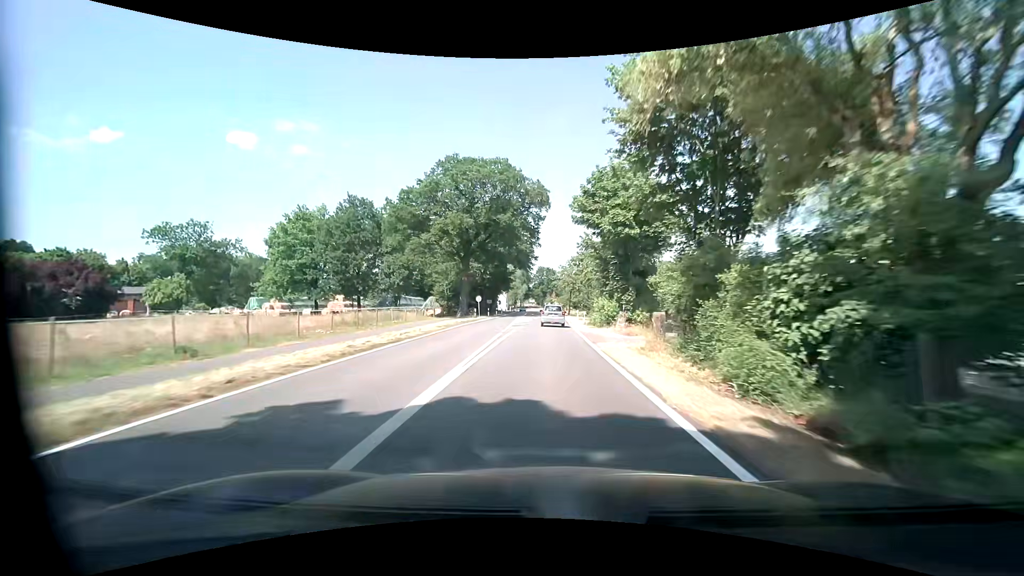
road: tertiary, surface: asphalt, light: Day
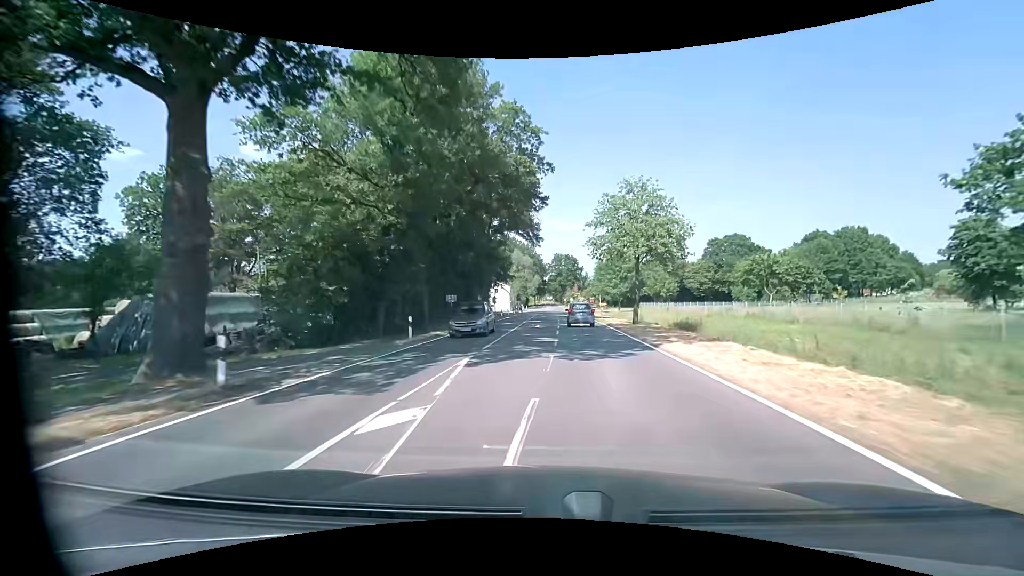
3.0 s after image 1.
(-0.2, +51.2) m; -2°
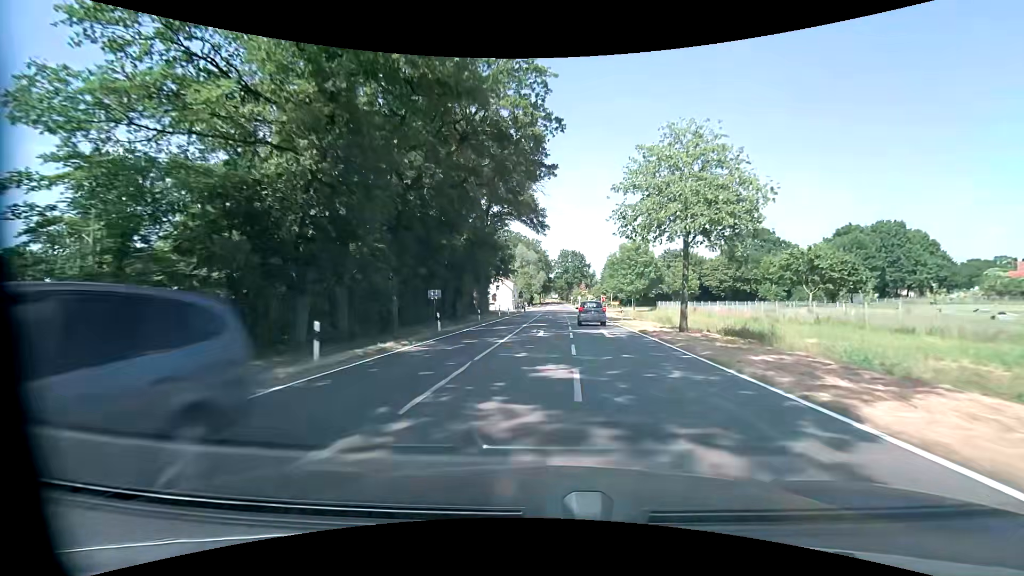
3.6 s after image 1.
(-0.1, +9.3) m; -1°
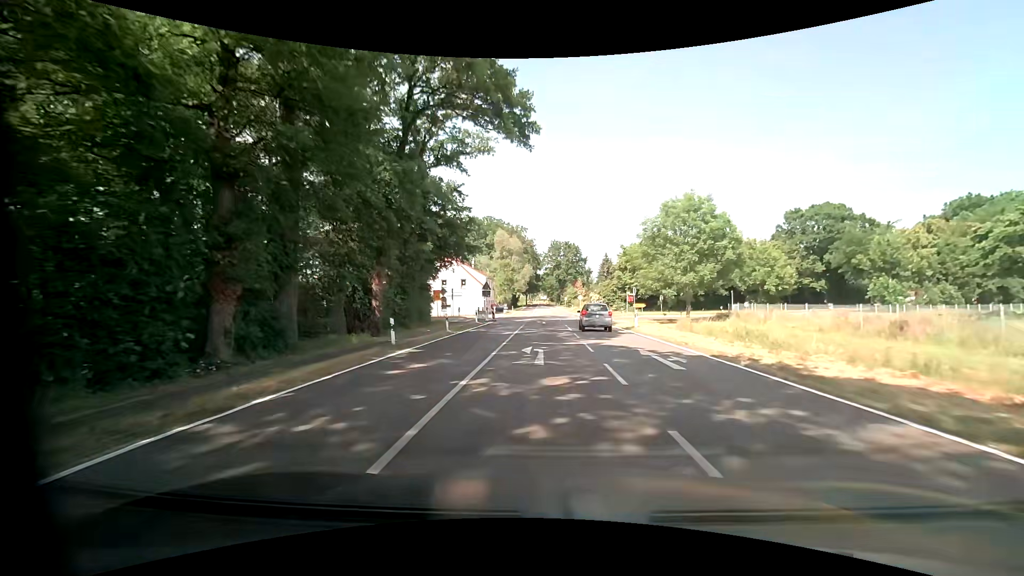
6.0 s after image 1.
(+0.2, +33.9) m; +1°
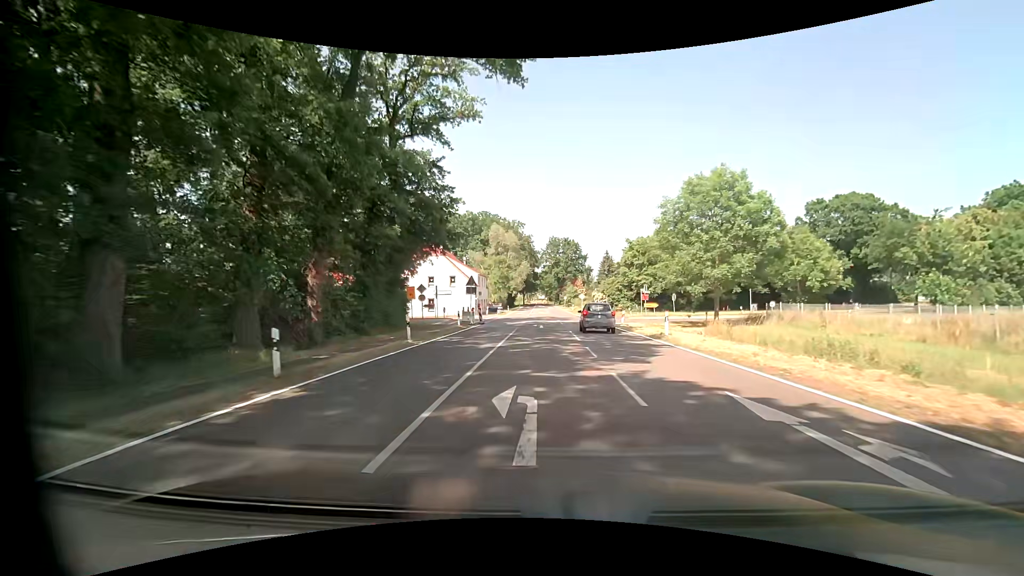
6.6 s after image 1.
(0.0, +7.6) m; 0°
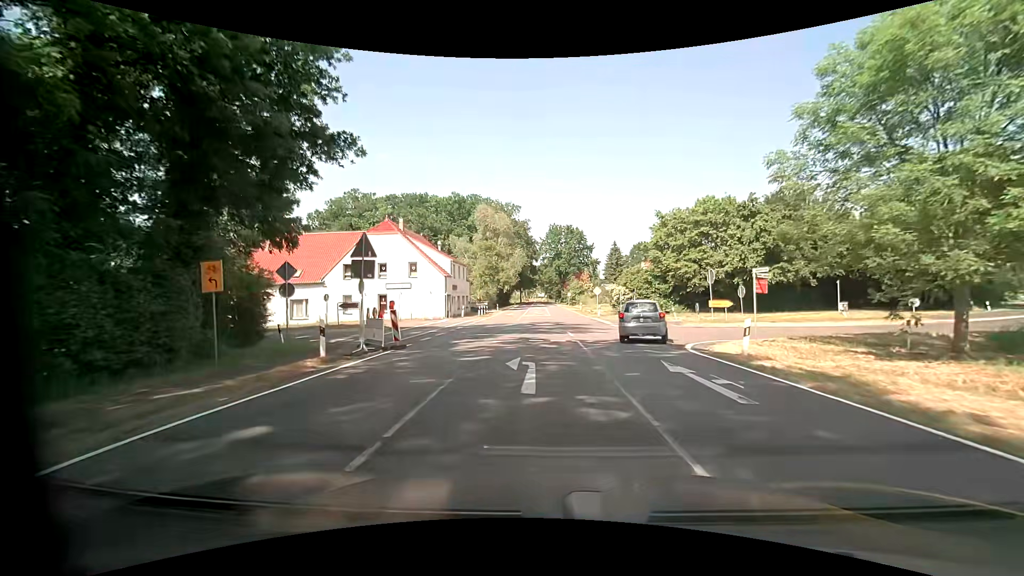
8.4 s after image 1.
(+0.2, +20.6) m; 0°
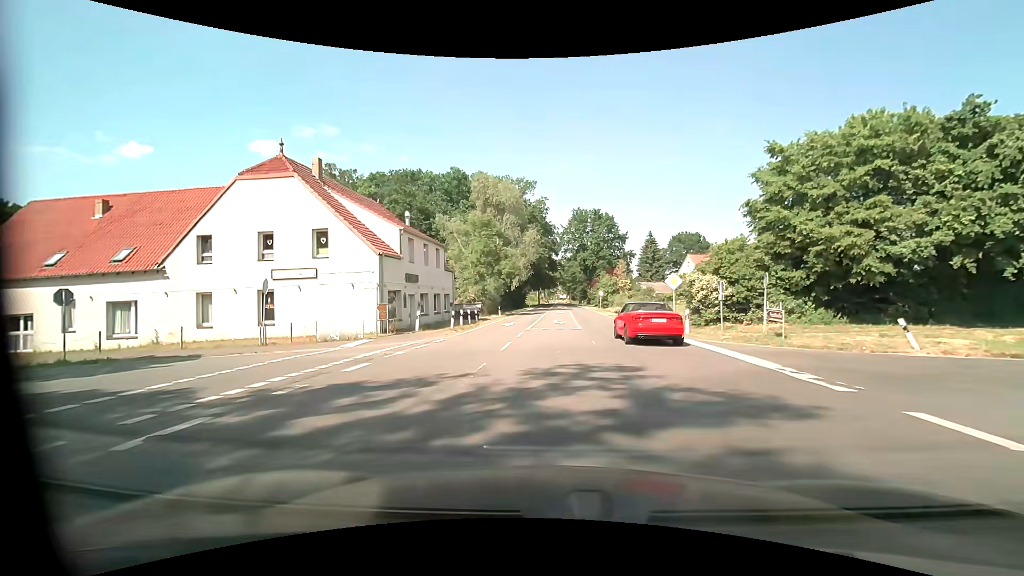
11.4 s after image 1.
(-0.1, +23.1) m; -1°
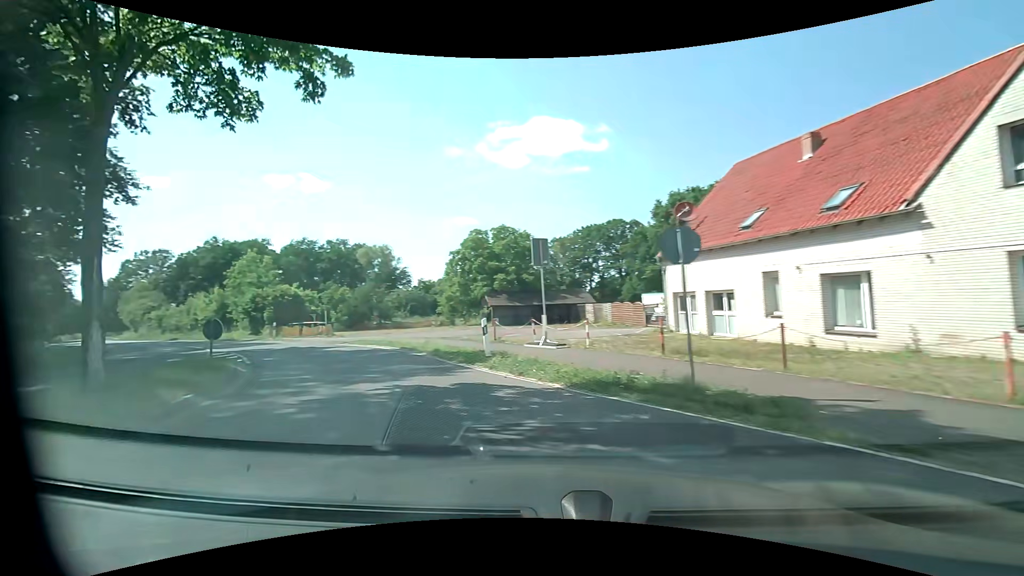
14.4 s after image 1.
(-8.3, +13.1) m; -74°
(-2, +10) (-7, +18) (-14, +26) (-22, +32) (-30, +38) (-38, +44) (-45, +51) (-53, +57) (-61, +63) (-69, +69) m
